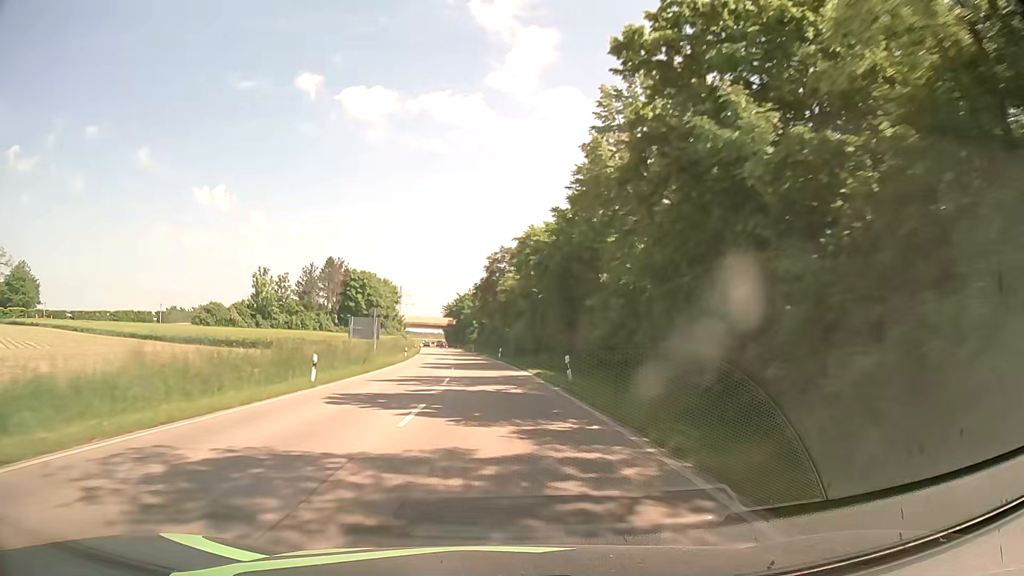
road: secondary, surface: asphalt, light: Day
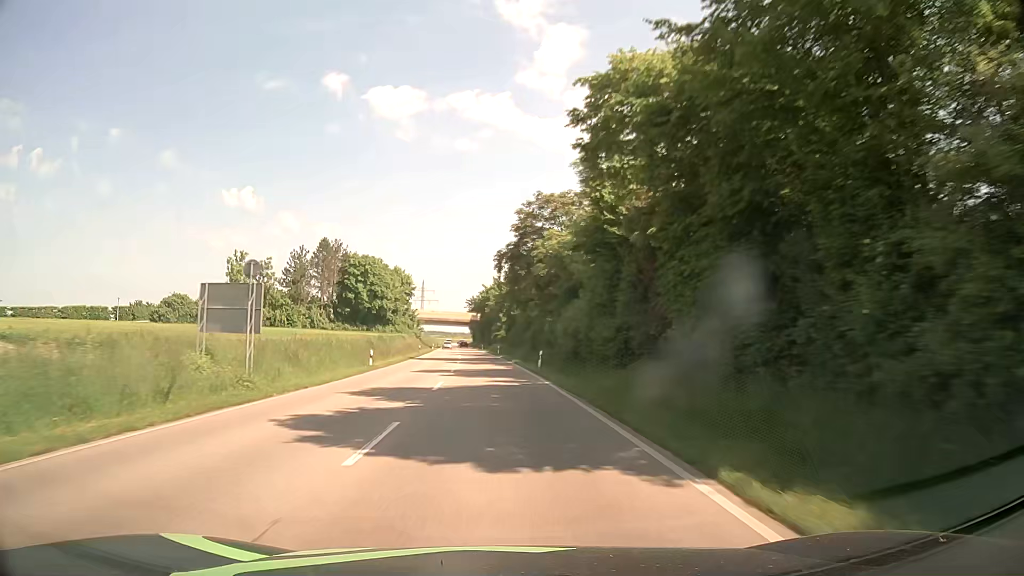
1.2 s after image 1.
(-0.8, +28.0) m; -3°
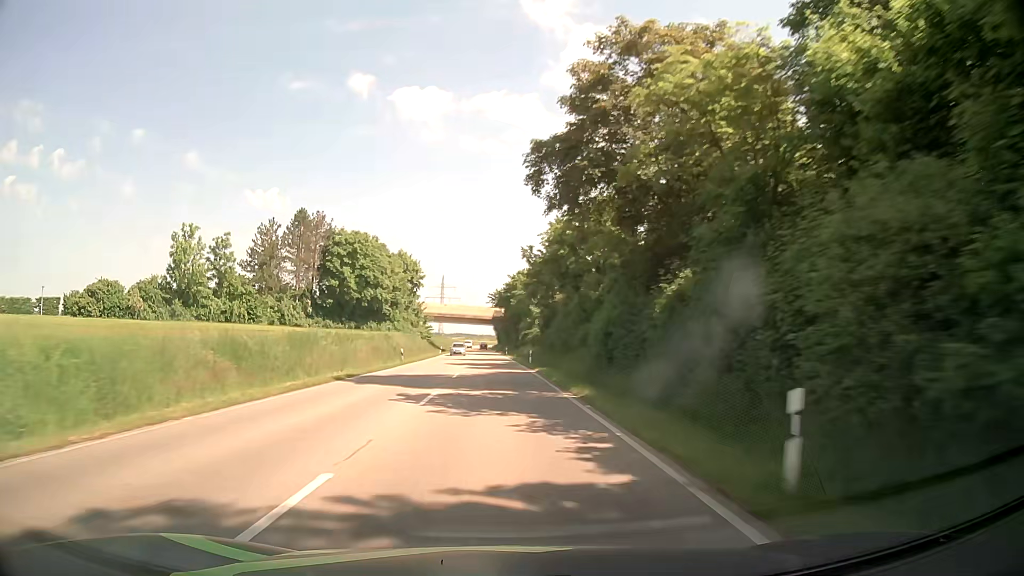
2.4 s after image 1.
(-0.6, +29.0) m; -2°
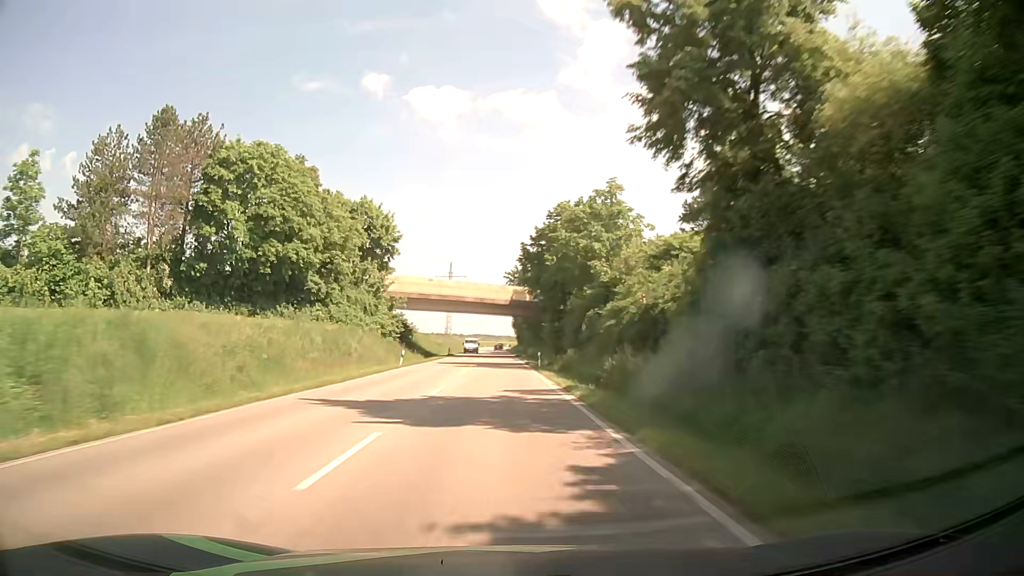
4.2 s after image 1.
(-0.7, +45.1) m; -2°
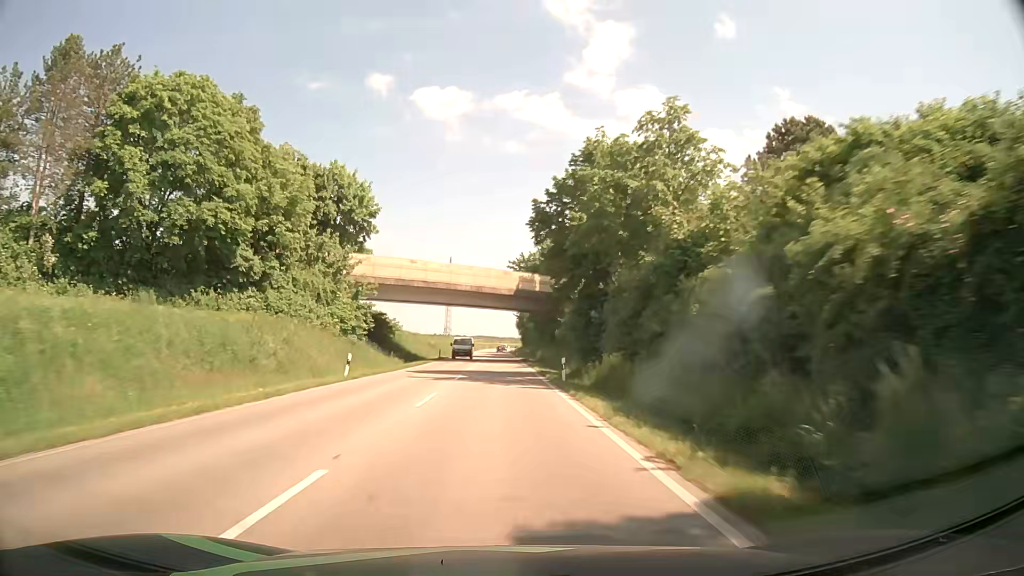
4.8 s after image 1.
(0.0, +15.3) m; 0°
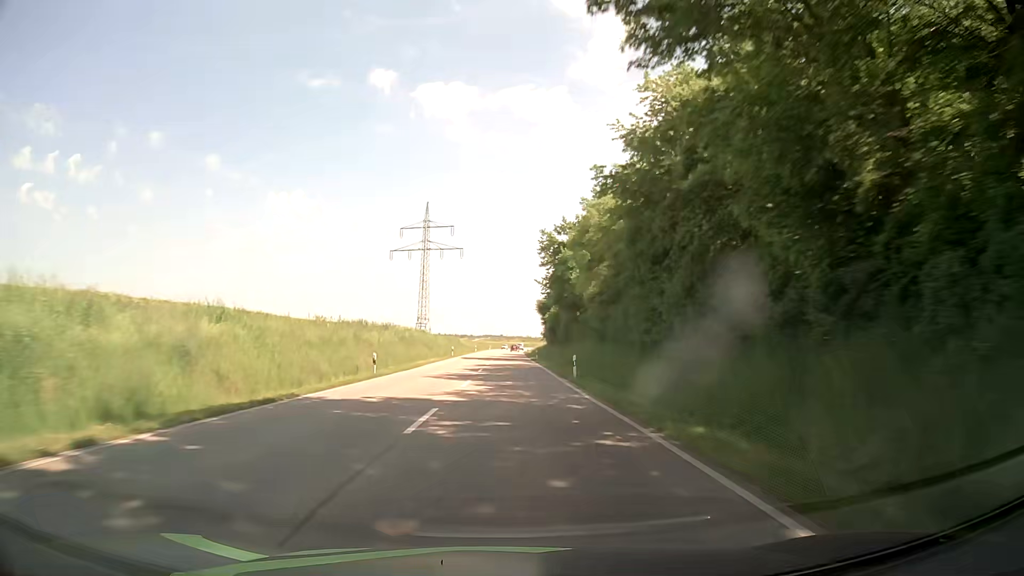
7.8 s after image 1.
(-0.4, +77.4) m; 0°
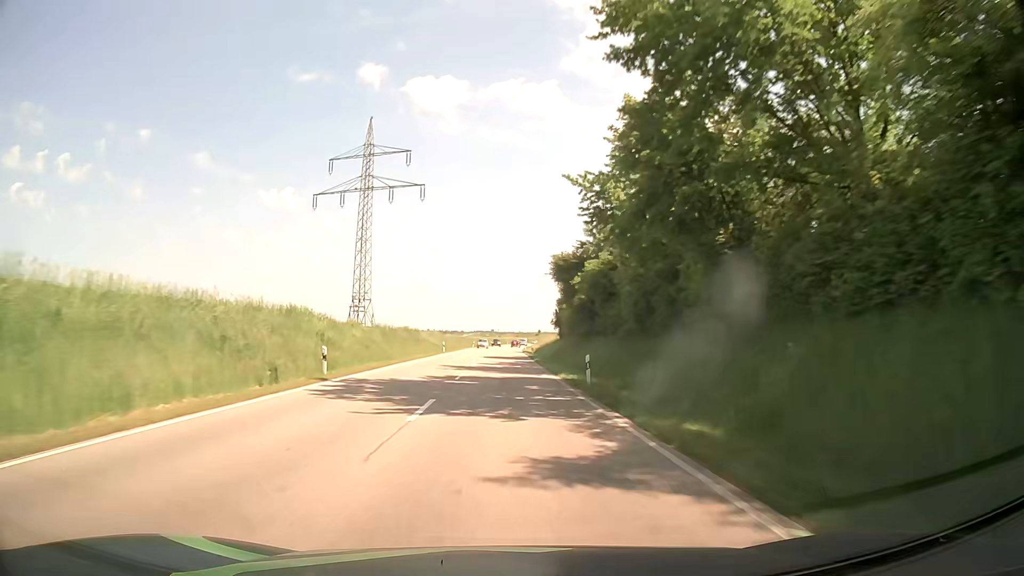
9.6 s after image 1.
(-0.6, +46.9) m; 0°
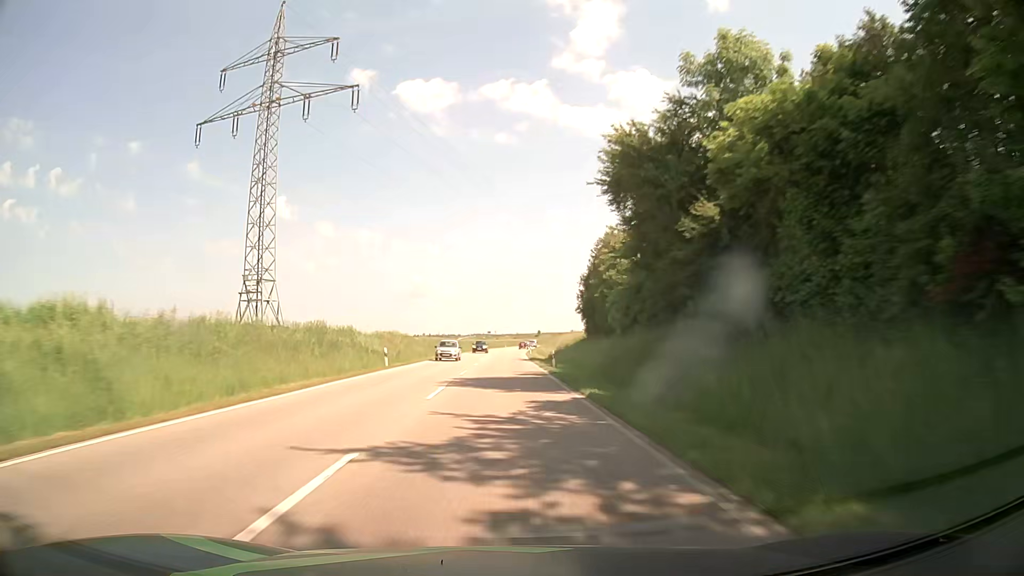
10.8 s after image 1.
(+0.2, +31.4) m; 0°
(0, +10) (0, +20) (0, +30) (0, +40) (0, +50) (0, +60) (0, +70) (0, +80) (+1, +90) (+1, +100) m
